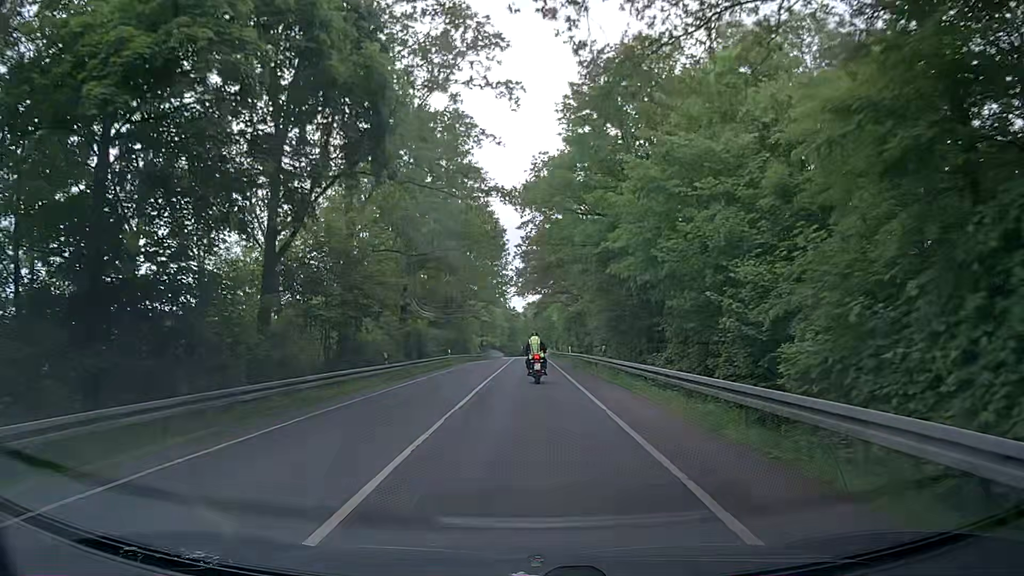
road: secondary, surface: asphalt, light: Day
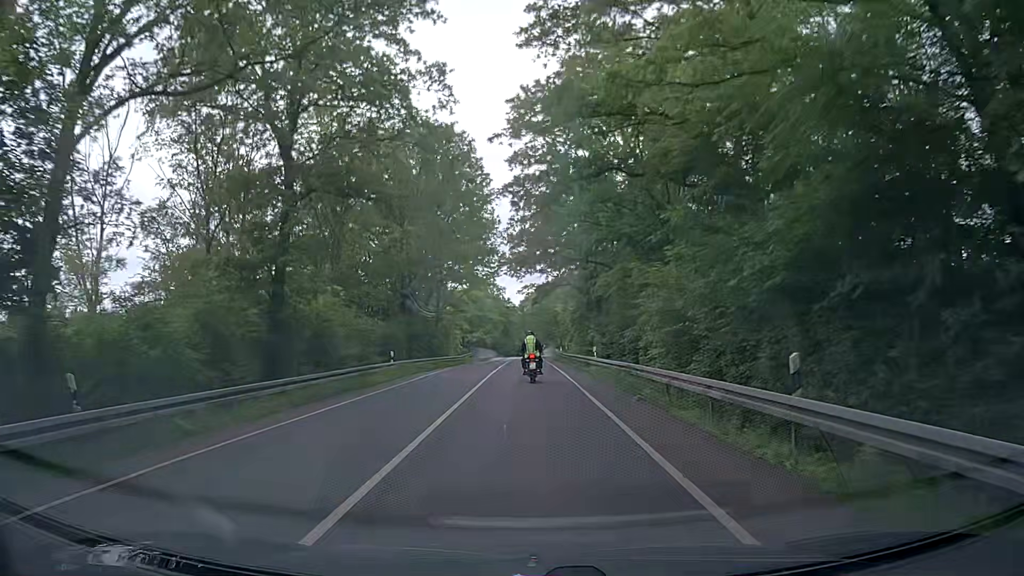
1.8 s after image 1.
(0.0, +22.4) m; 0°
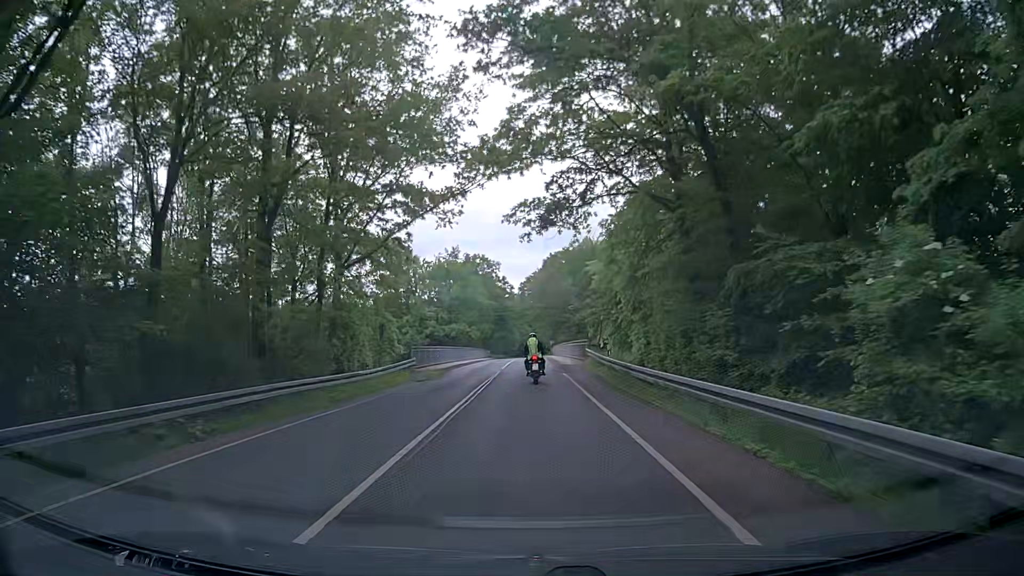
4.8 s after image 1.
(-0.2, +37.8) m; 0°
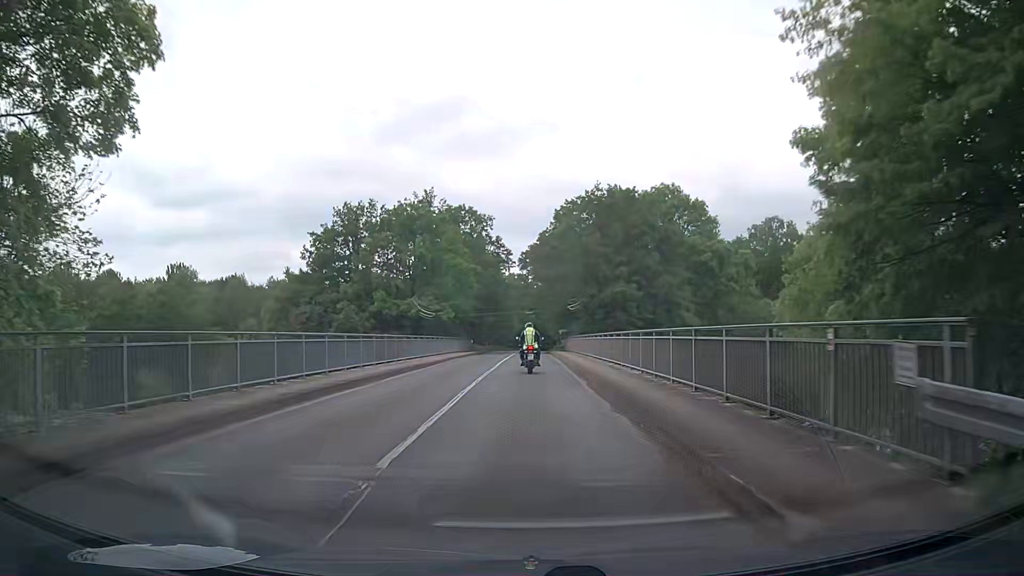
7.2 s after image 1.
(-0.1, +31.1) m; +1°
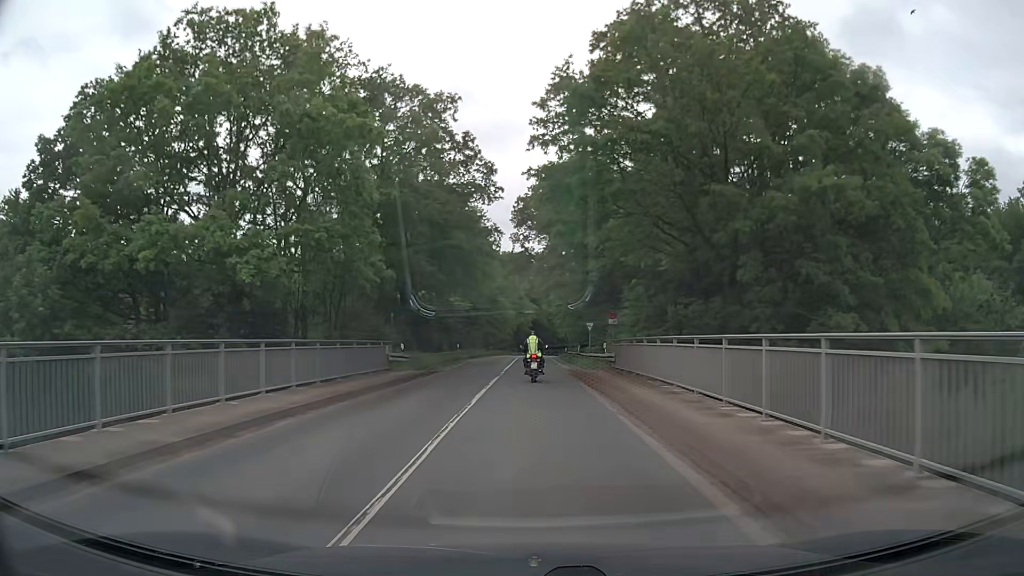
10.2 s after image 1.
(-0.5, +39.4) m; -1°
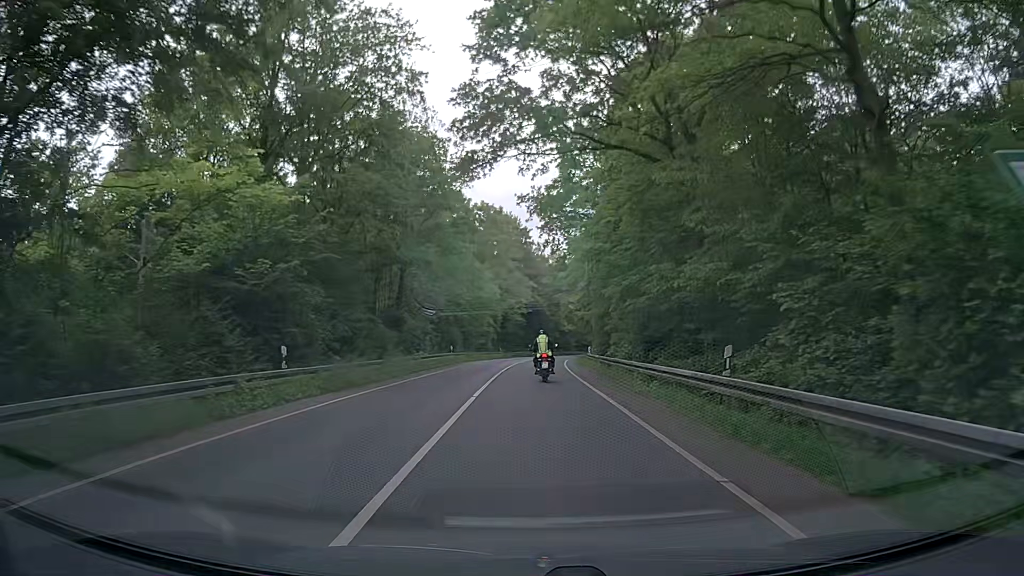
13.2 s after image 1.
(0.0, +40.3) m; 0°
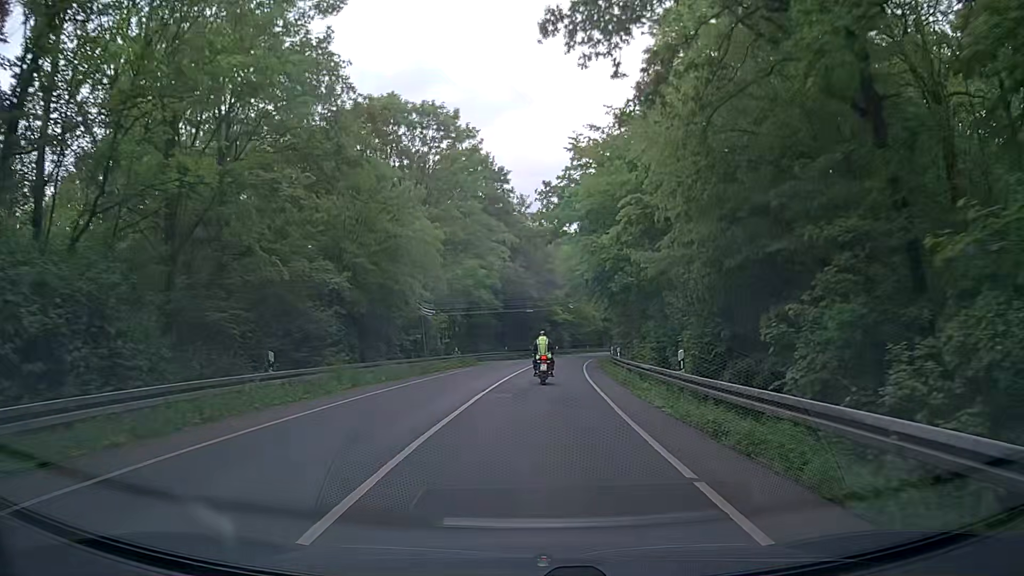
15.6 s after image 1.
(+0.6, +32.6) m; +3°
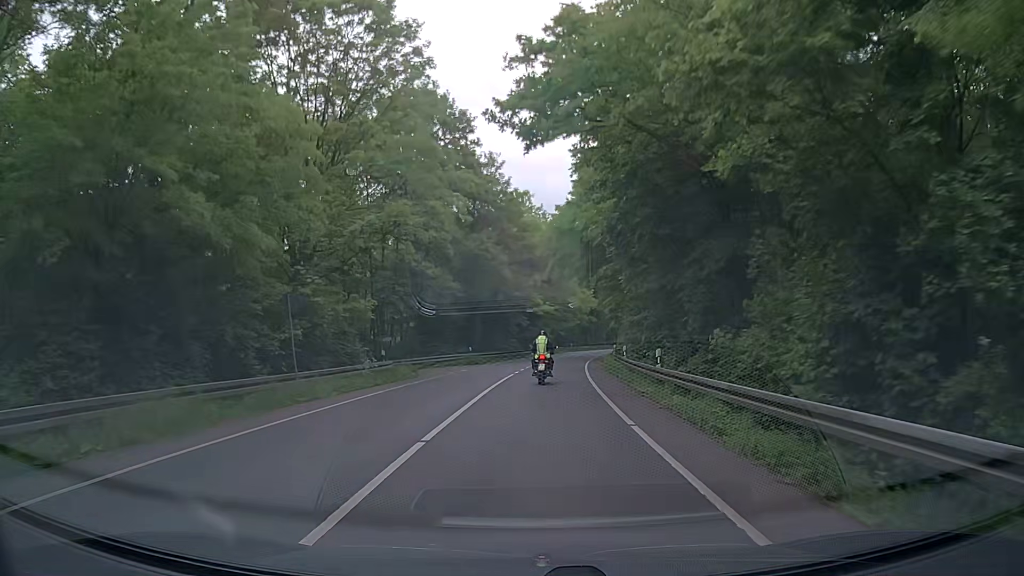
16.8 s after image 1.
(0.0, +16.4) m; 0°
(0, +10) (+1, +20) (+1, +30) (+2, +40) (+4, +50) (+5, +60) (+7, +70) (+9, +79) (+11, +89) (+13, +99) m
